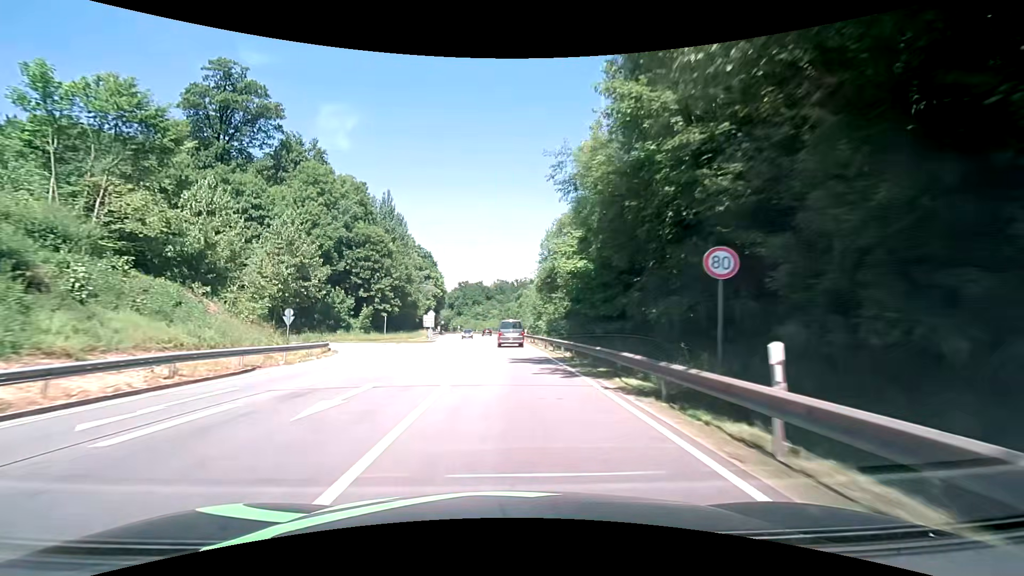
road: primary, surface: asphalt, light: Day
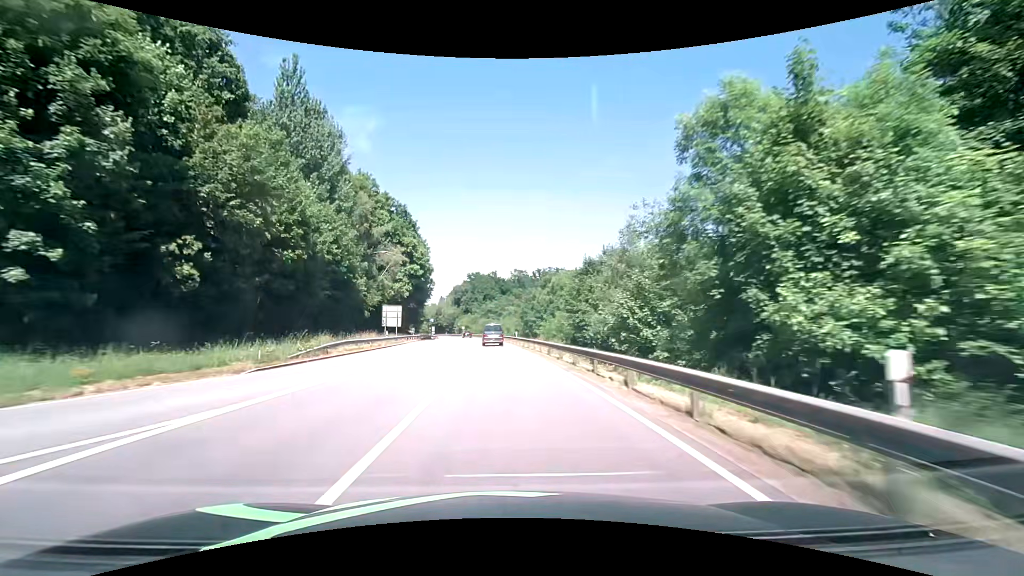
(-0.4, +53.8) m; -1°
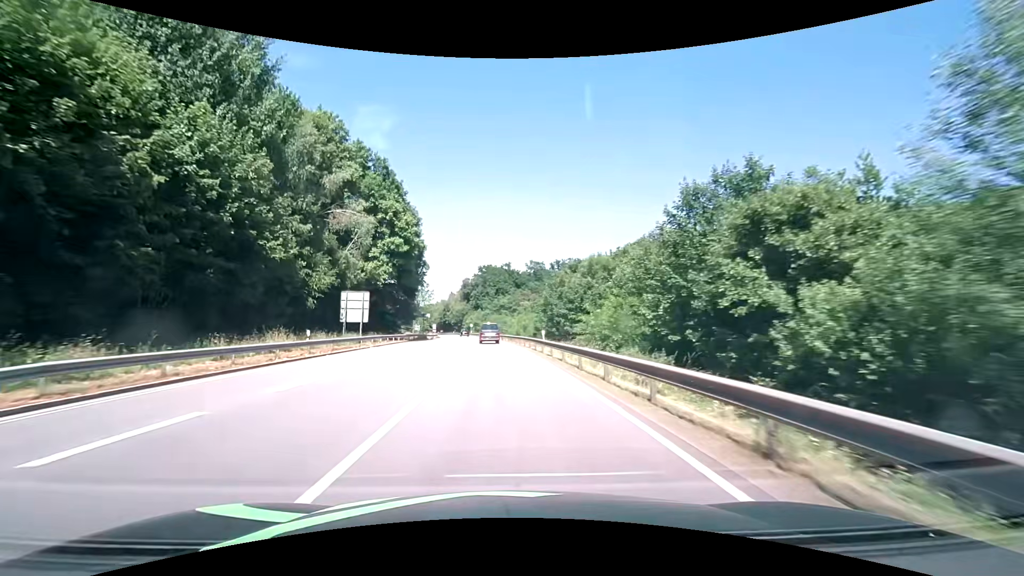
(-0.3, +22.7) m; -1°
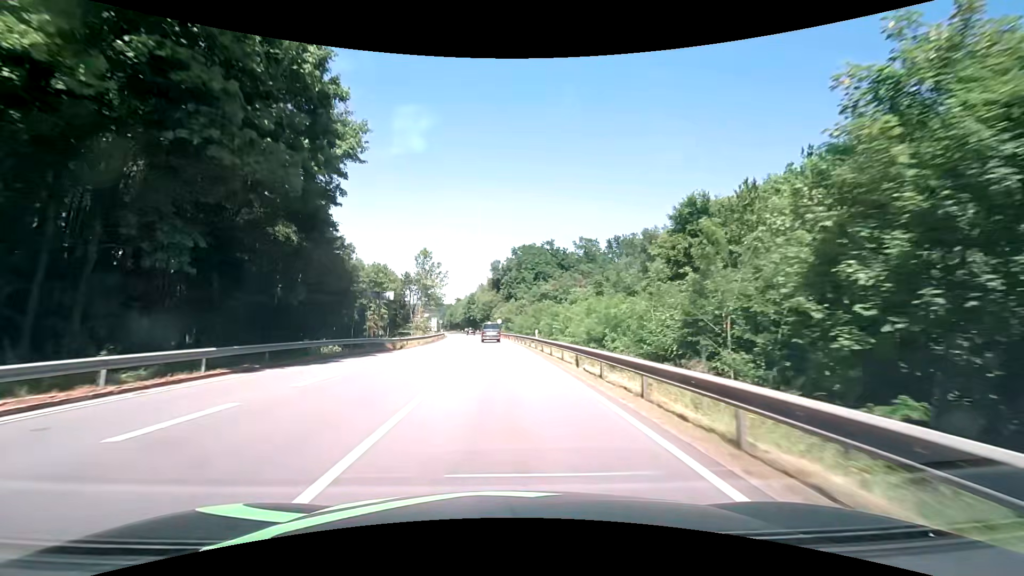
(-1.9, +47.4) m; -4°
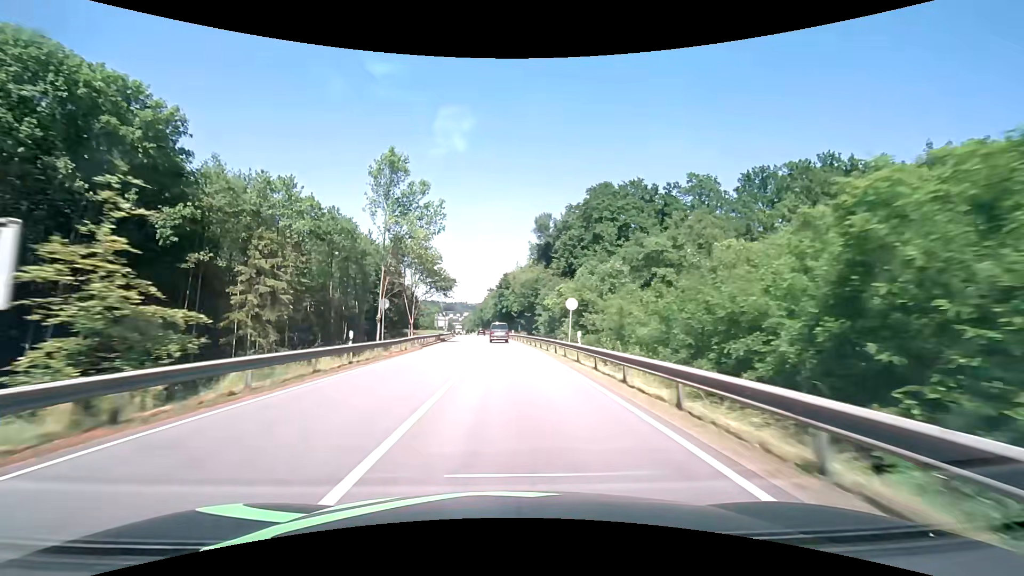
(-2.7, +61.2) m; -5°
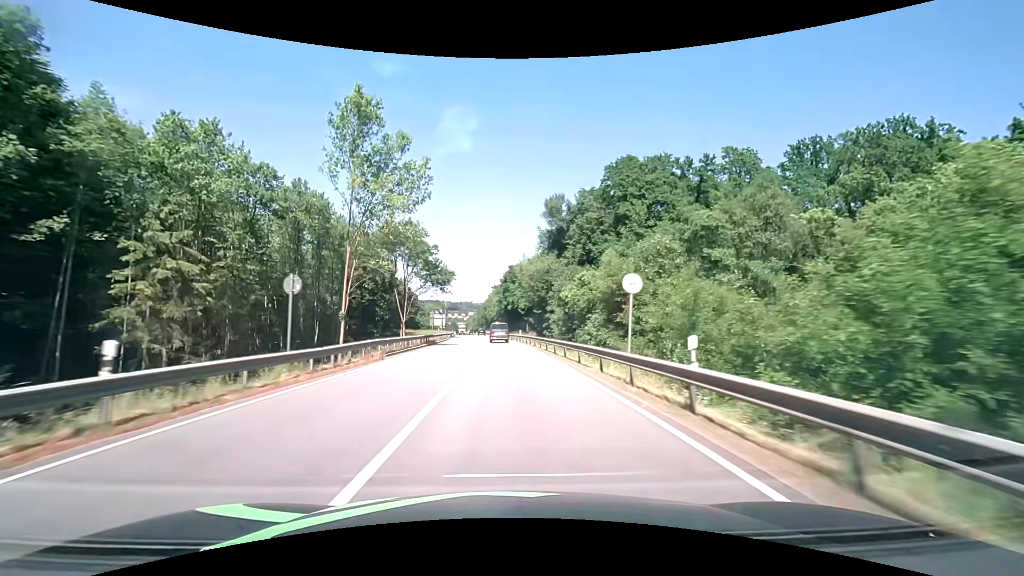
(0.0, +12.4) m; 0°
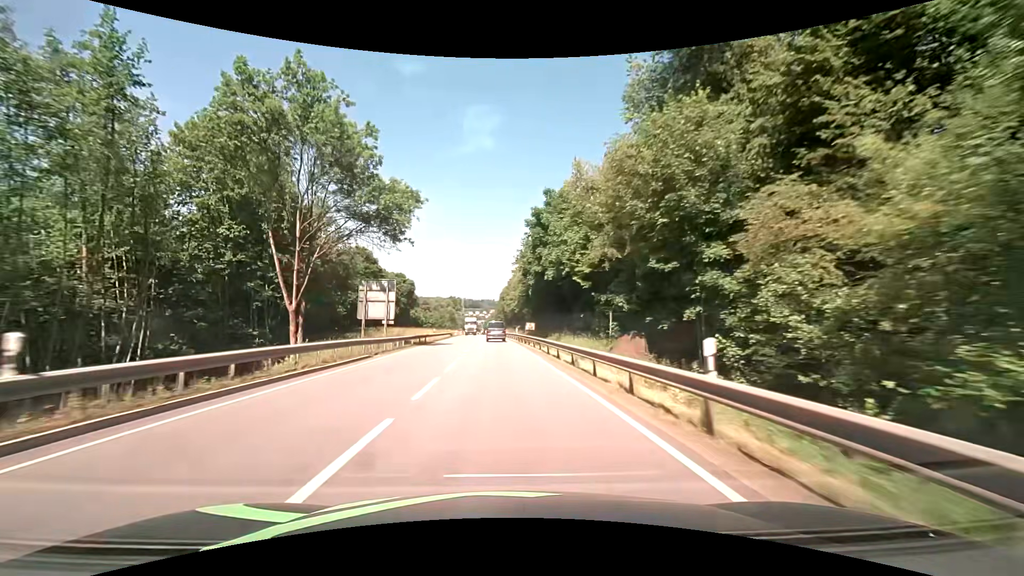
(-1.0, +49.7) m; -3°
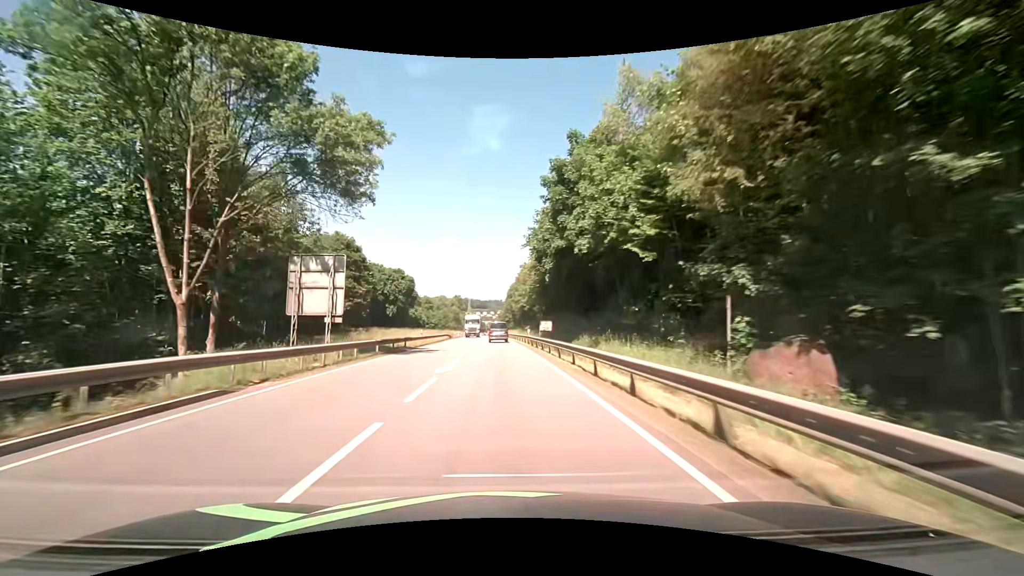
(0.0, +12.5) m; -1°
(0, +10) (0, +20) (0, +30) (-1, +40) (-1, +50) (-1, +60) (-2, +70) (-2, +80) (-3, +90) (-3, +100) m
